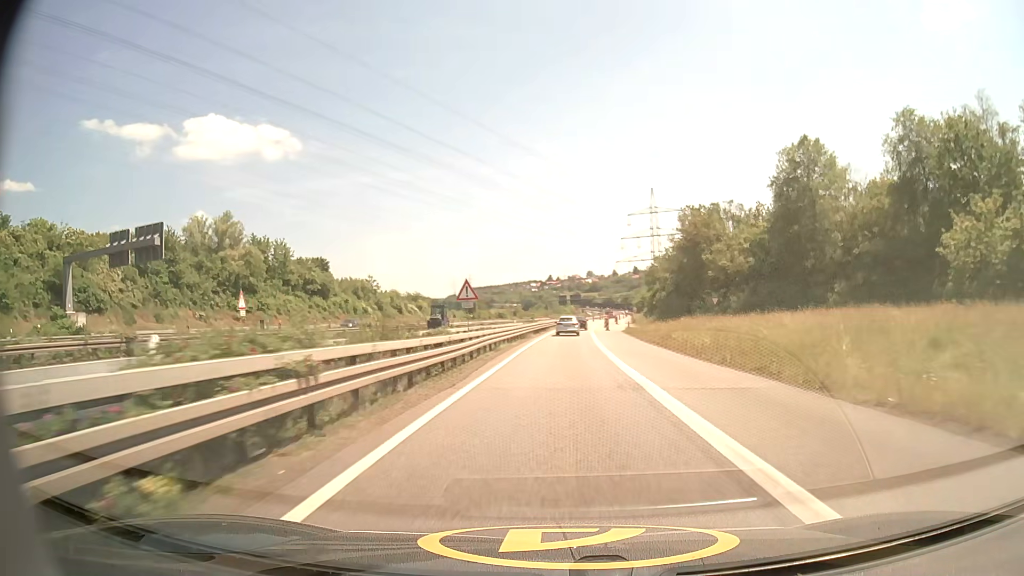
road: motorway_link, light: Day
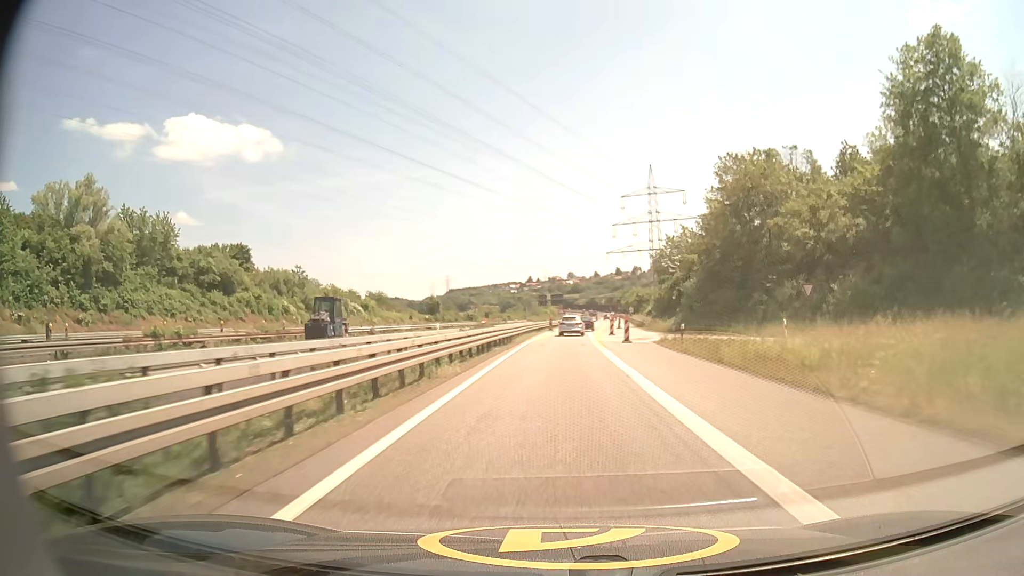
(+0.5, +32.0) m; +2°
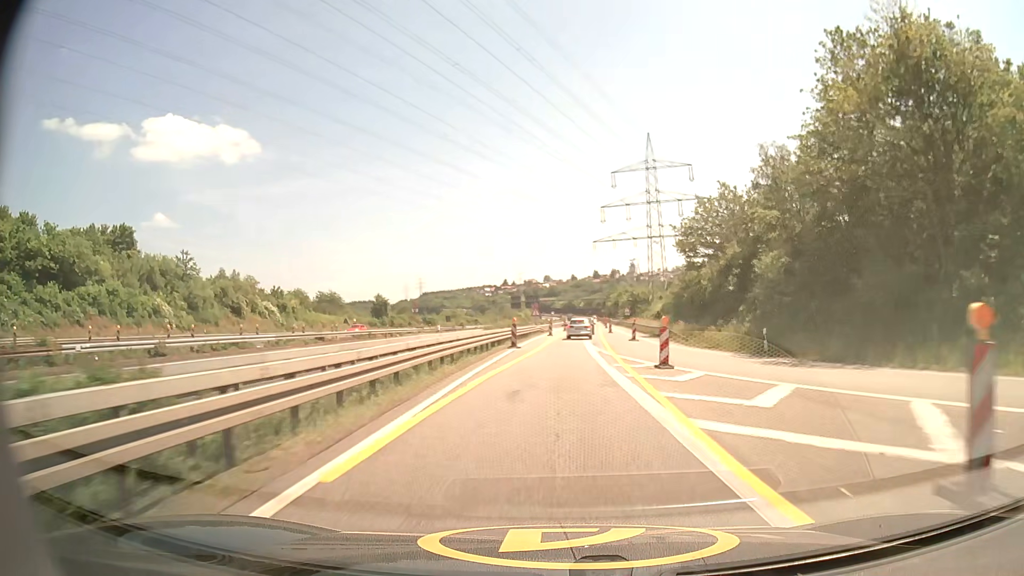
(+0.4, +31.4) m; +2°
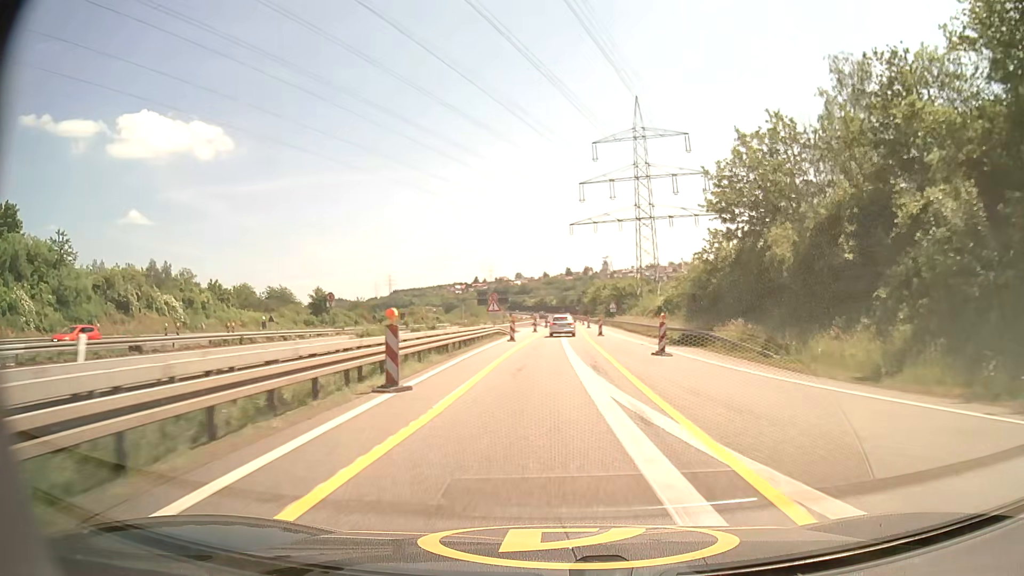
(+0.5, +21.0) m; +2°
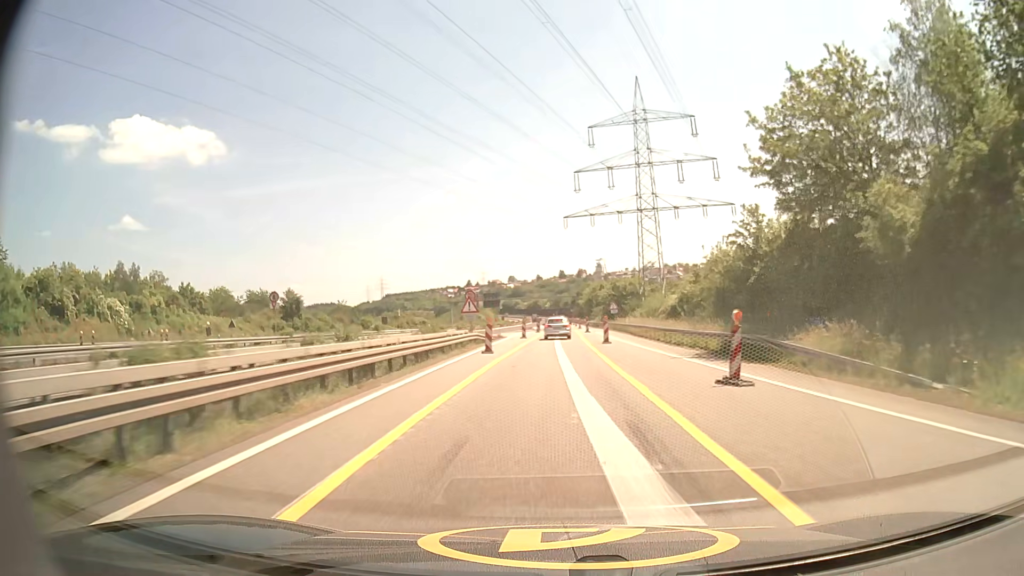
(+0.1, +10.6) m; +1°
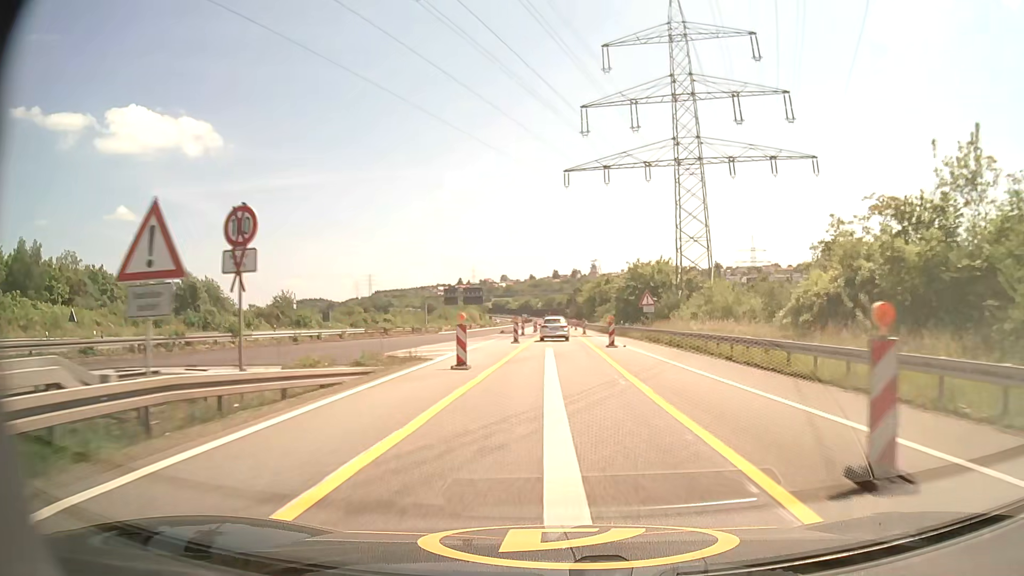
(+0.1, +31.5) m; +1°
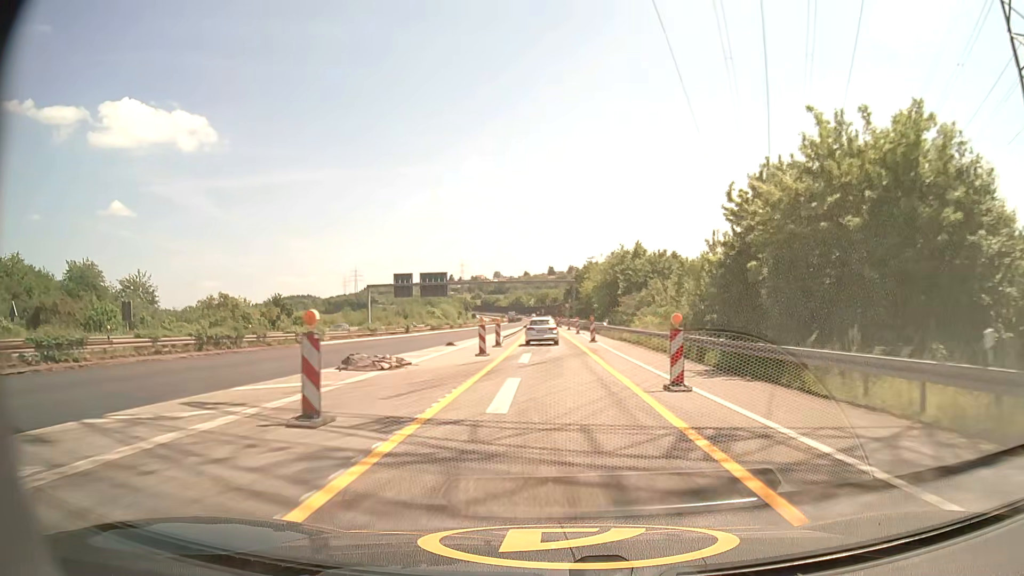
(+0.4, +51.0) m; 0°
(0, +10) (0, +20) (0, +30) (0, +40) (0, +50) (-1, +60) (-1, +70) (-1, +80) (-2, +90) (-2, +100) m
